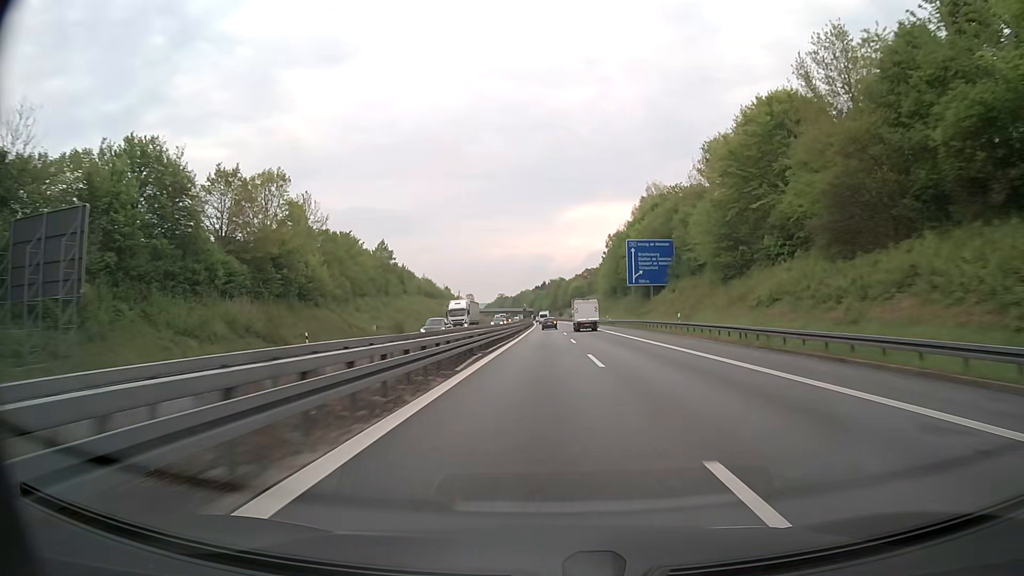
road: motorway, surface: asphalt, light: Day
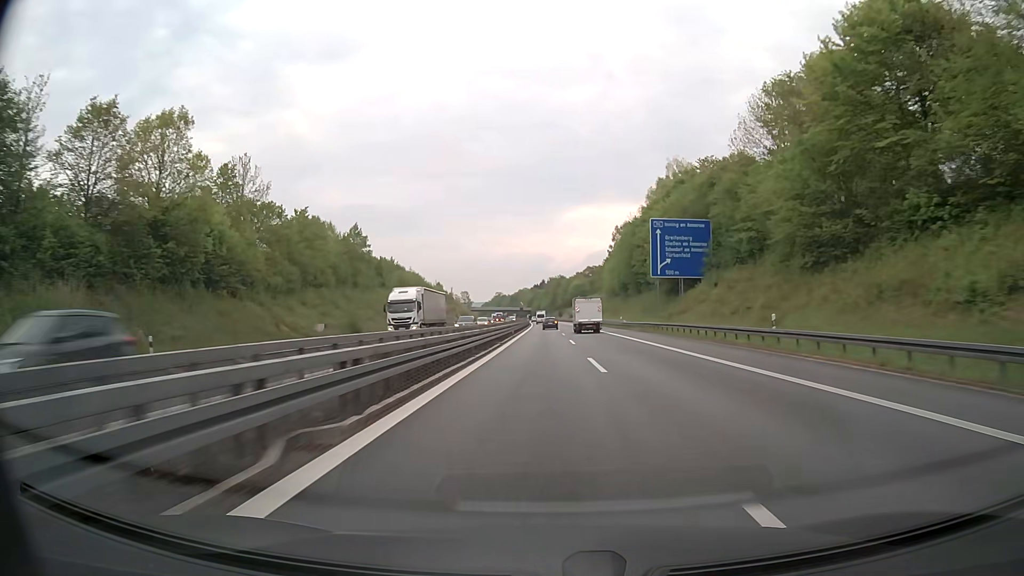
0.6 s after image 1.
(0.0, +19.5) m; 0°
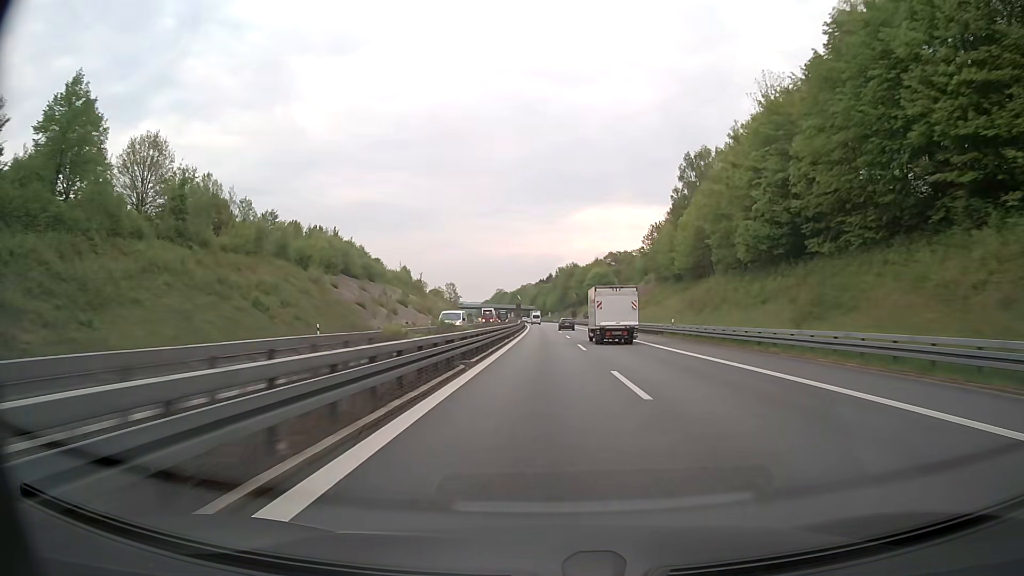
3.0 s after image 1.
(-0.3, +77.9) m; -1°
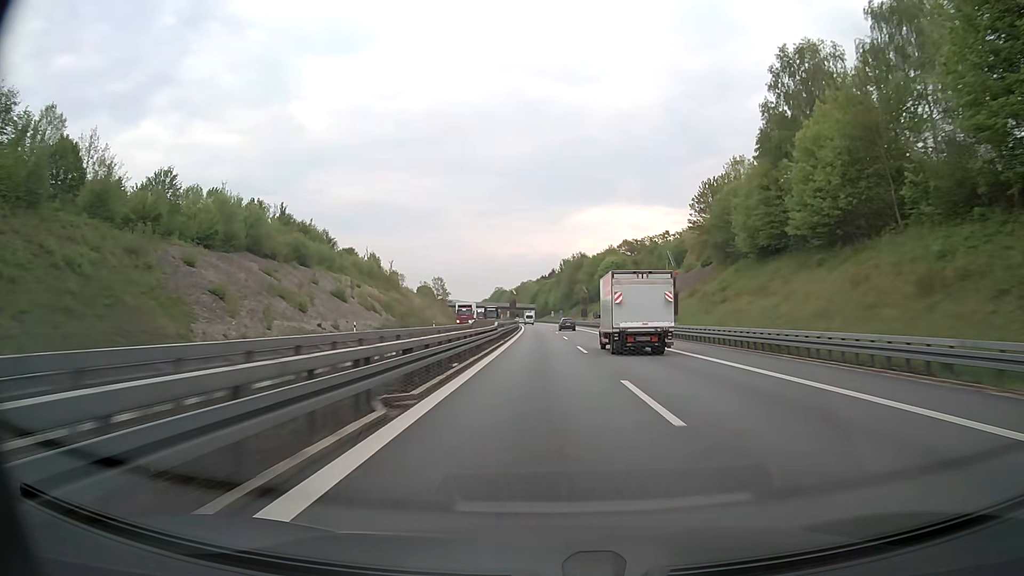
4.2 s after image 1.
(0.0, +38.9) m; 0°
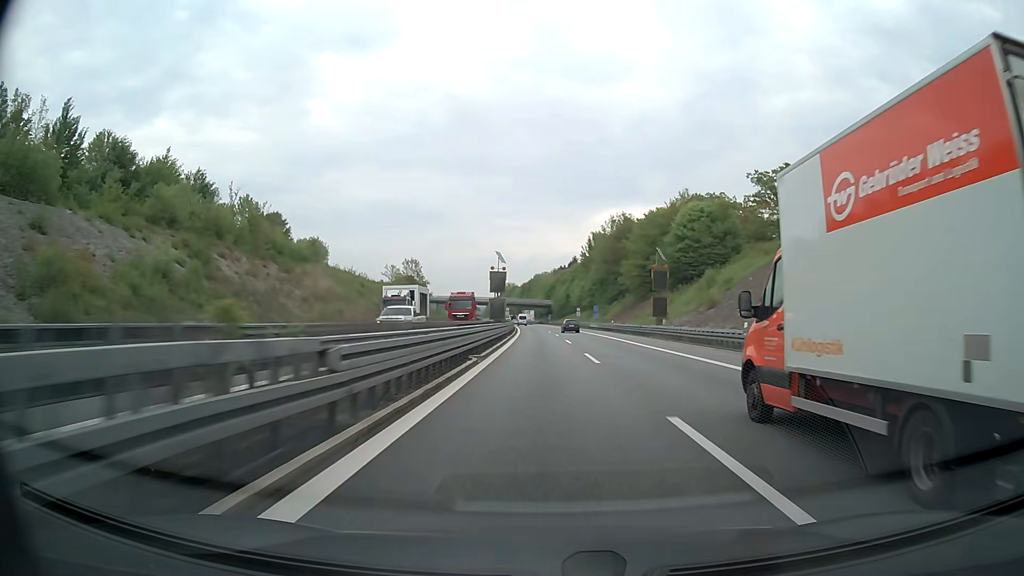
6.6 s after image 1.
(-0.4, +77.4) m; -1°
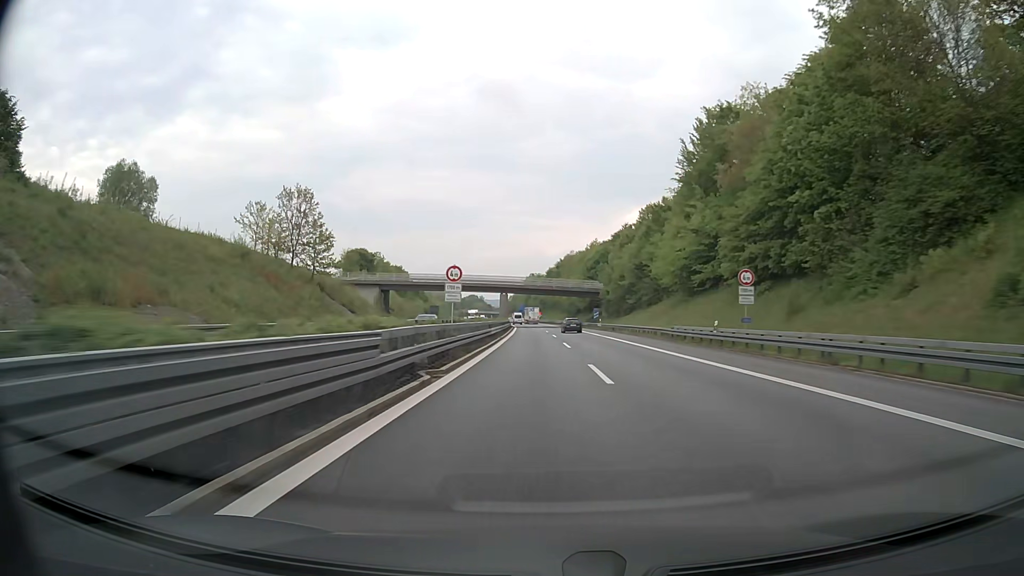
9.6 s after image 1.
(-1.9, +97.4) m; -3°
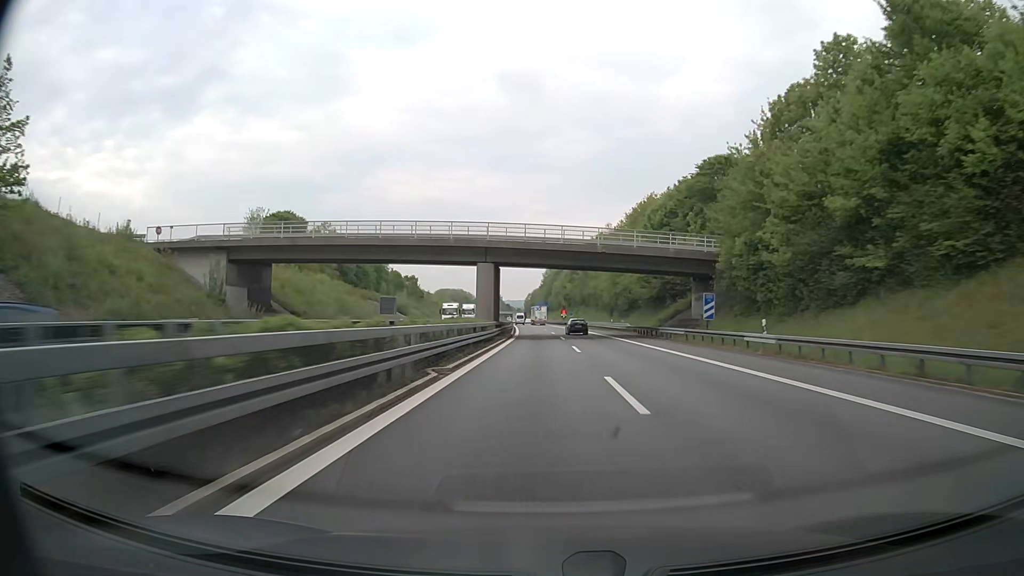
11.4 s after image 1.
(-0.8, +58.7) m; -2°
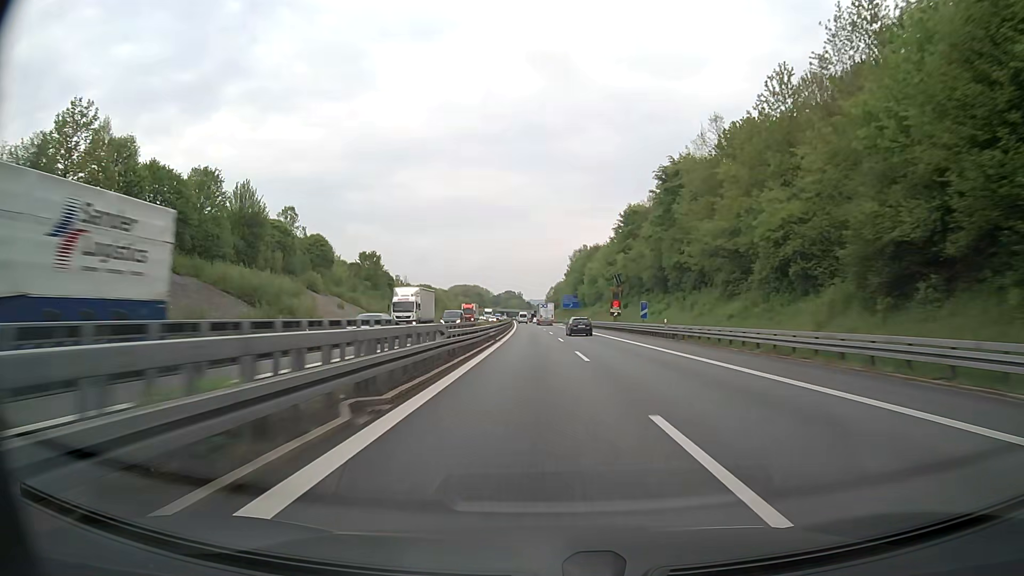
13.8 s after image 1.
(-1.4, +78.5) m; -2°
(0, +10) (0, +20) (0, +30) (0, +40) (-1, +50) (-1, +60) (-1, +70) (-1, +80) (-2, +90) (-2, +100) m
